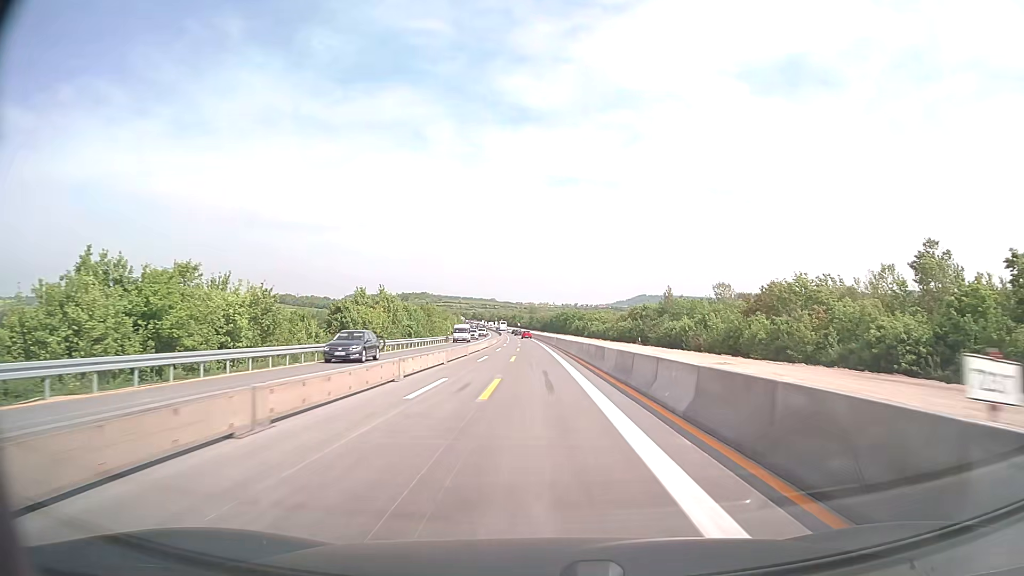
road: motorway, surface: concrete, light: Day
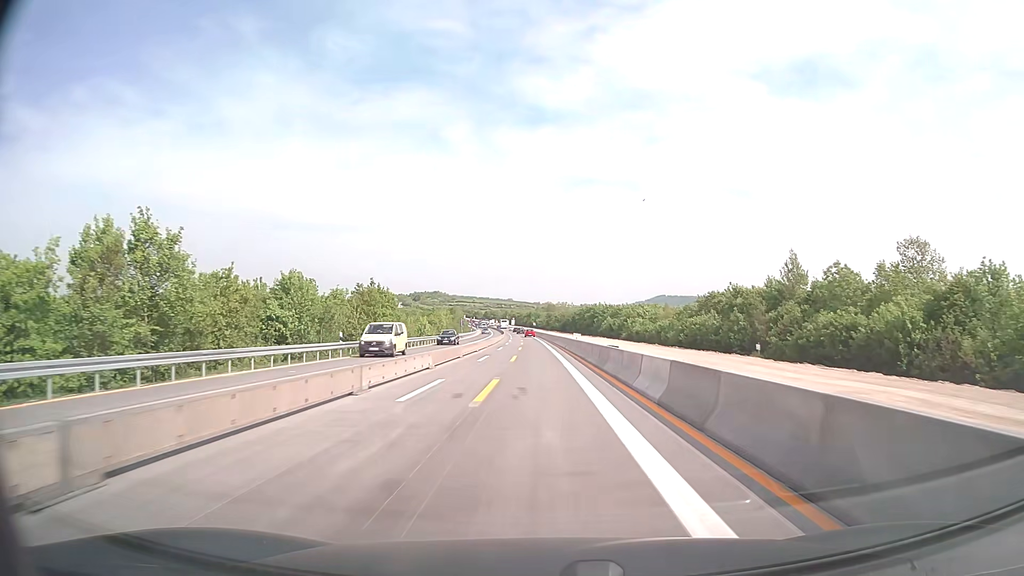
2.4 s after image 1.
(-0.7, +54.2) m; -2°
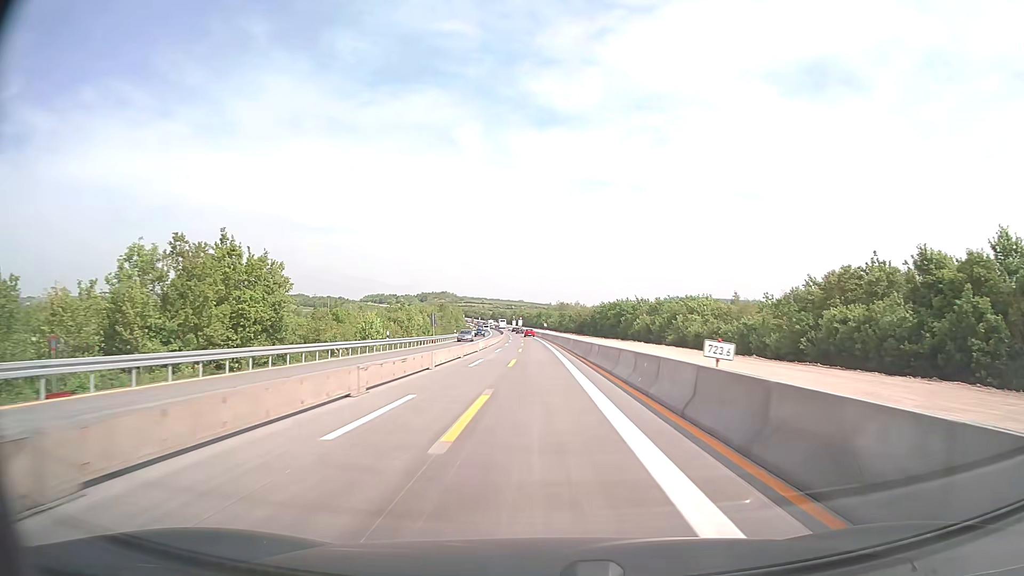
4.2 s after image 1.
(-0.3, +40.5) m; -1°
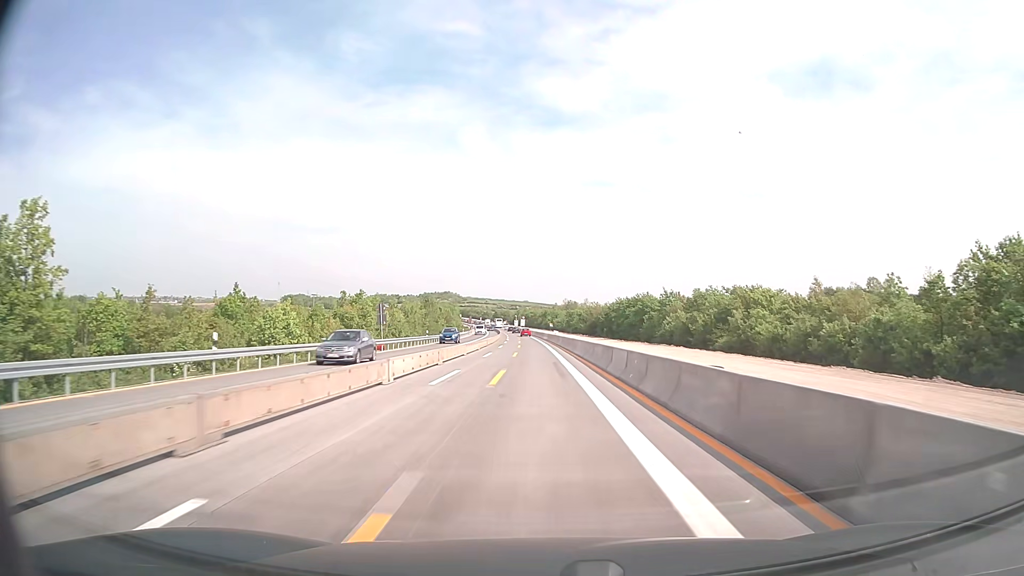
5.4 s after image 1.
(-0.1, +27.1) m; 0°
(0, +10) (0, +20) (0, +30) (0, +40) (-1, +50) (-1, +60) (-1, +70) (-1, +80) (-2, +90) (-2, +100) m
